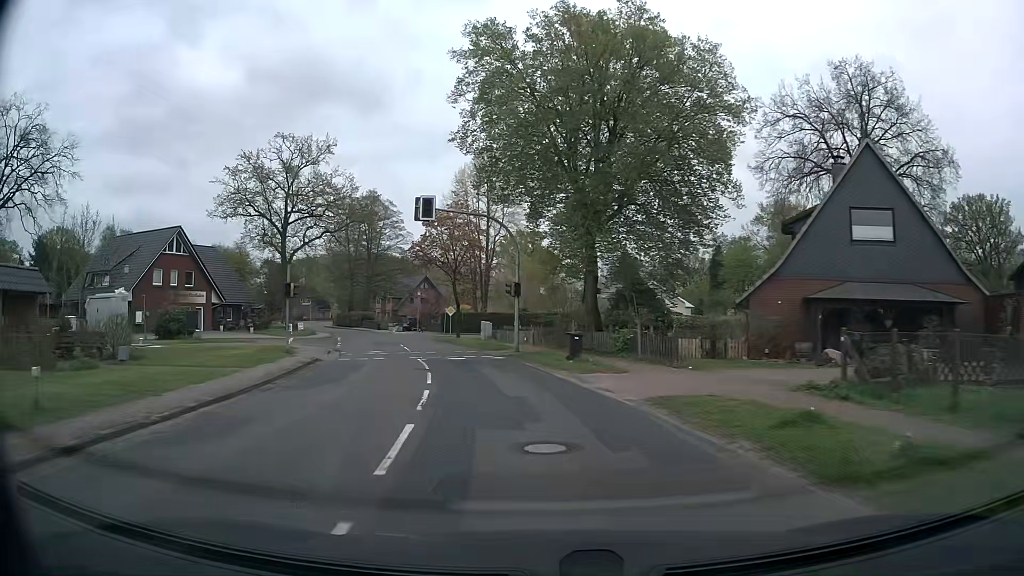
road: secondary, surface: asphalt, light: Day
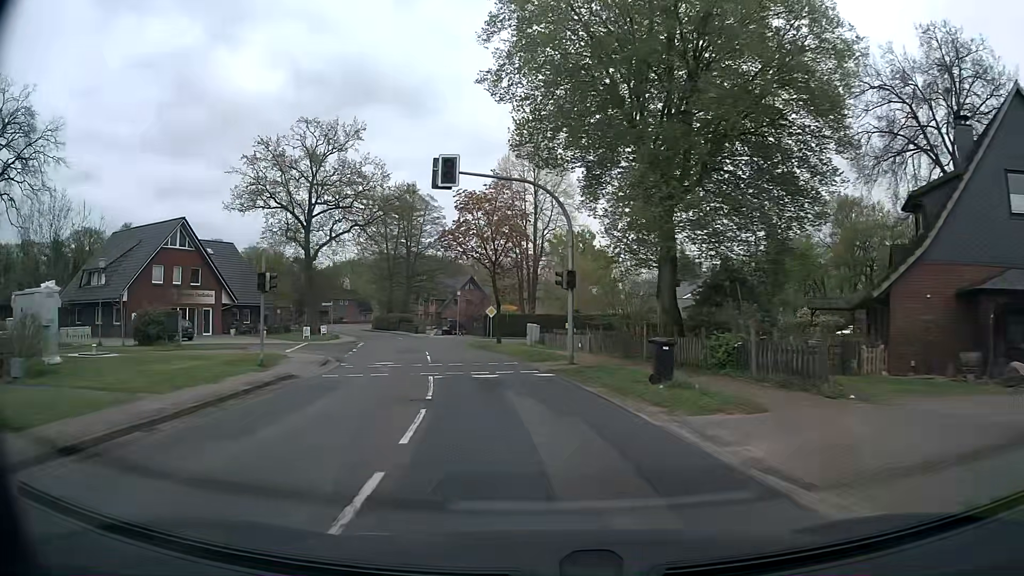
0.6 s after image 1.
(-0.3, +7.6) m; -4°
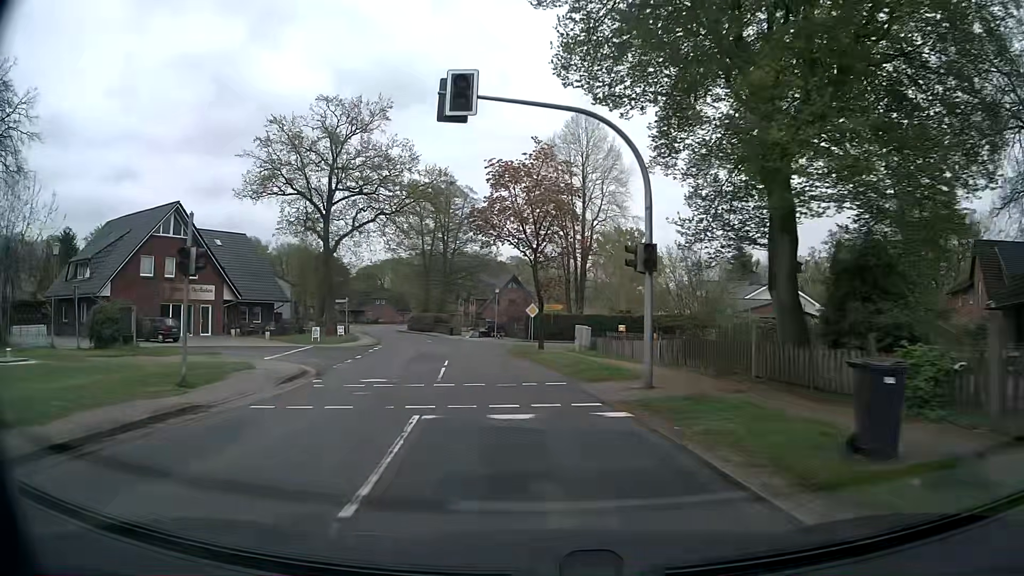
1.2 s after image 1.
(-0.3, +7.6) m; -4°
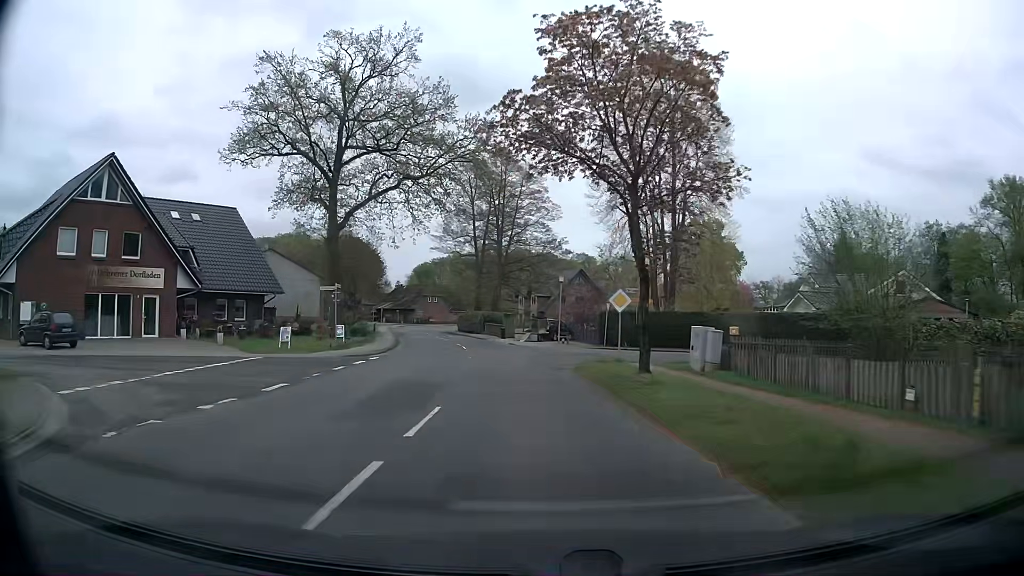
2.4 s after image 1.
(-0.8, +15.2) m; -5°
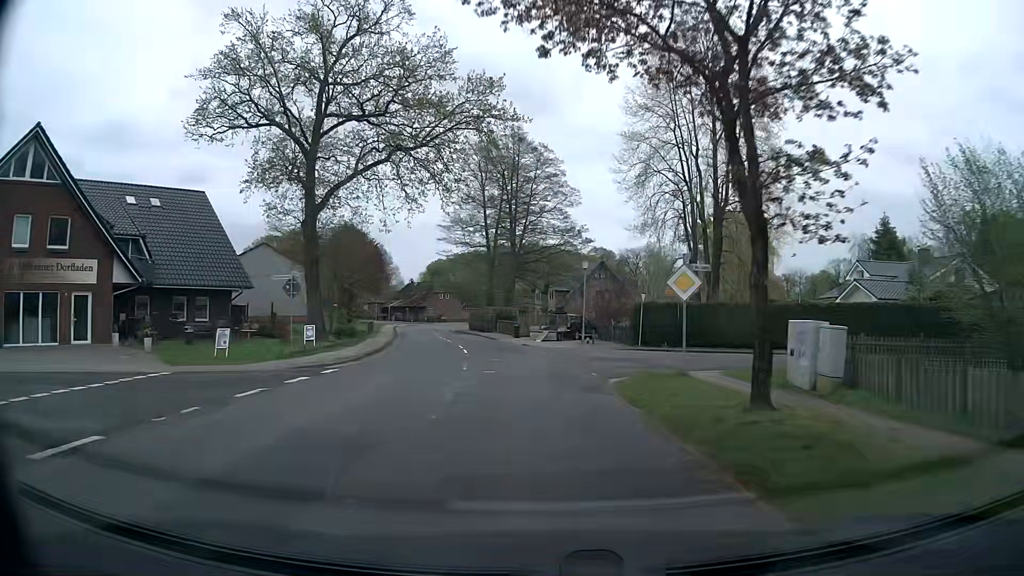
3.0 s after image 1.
(-0.1, +7.6) m; -2°
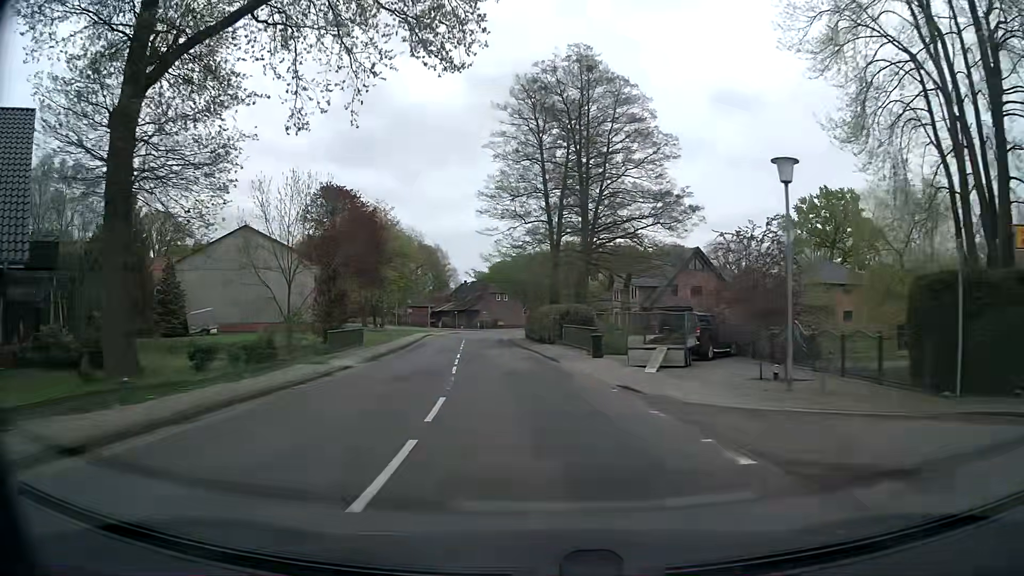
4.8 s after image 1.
(-0.9, +22.9) m; -5°
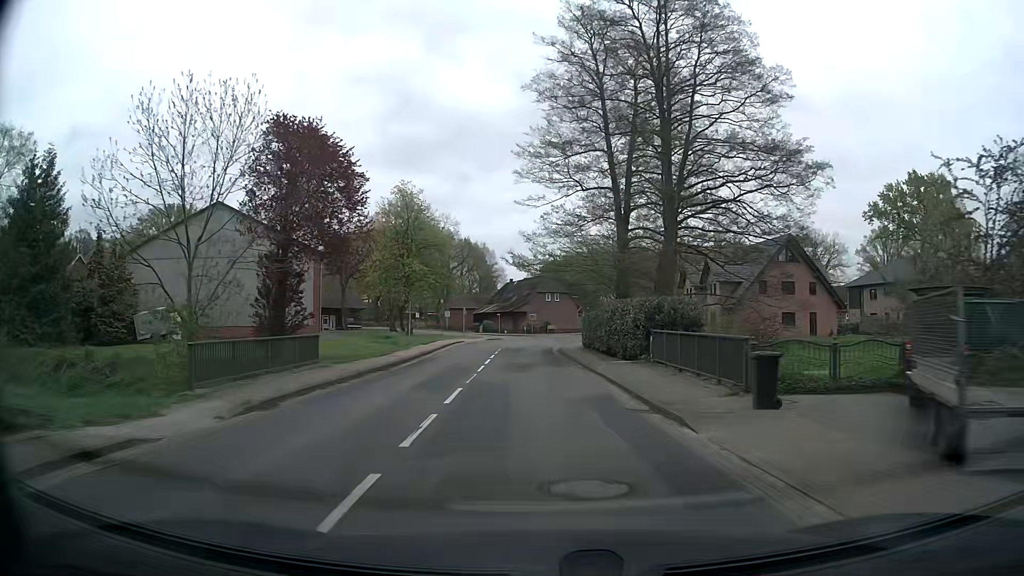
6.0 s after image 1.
(-0.7, +15.2) m; -4°
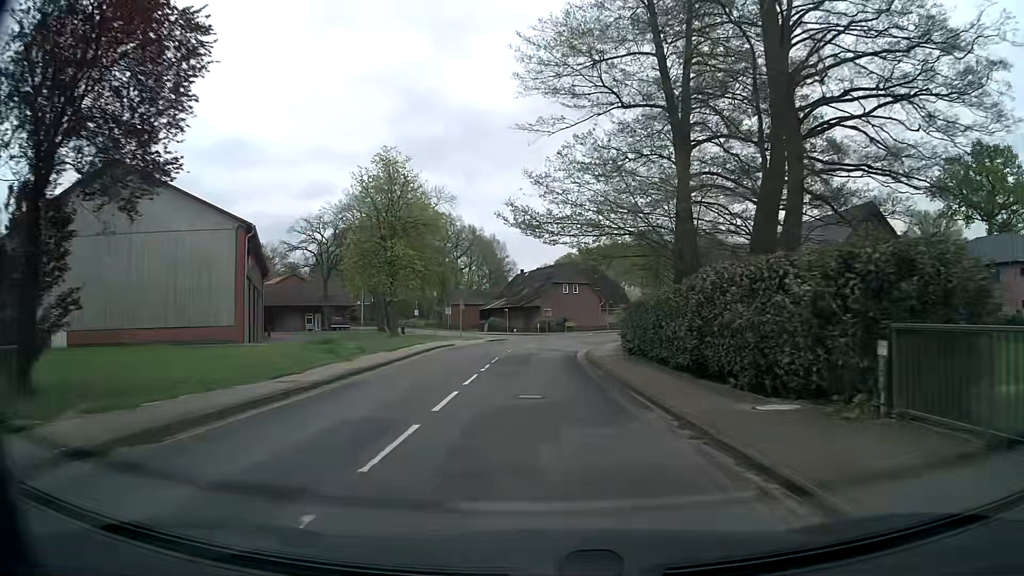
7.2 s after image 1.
(-0.2, +15.2) m; -1°
(0, +10) (0, +20) (0, +30) (+1, +40) (+2, +50) (+5, +59) (+9, +68) (+15, +77) (+21, +85) (+28, +92) m
